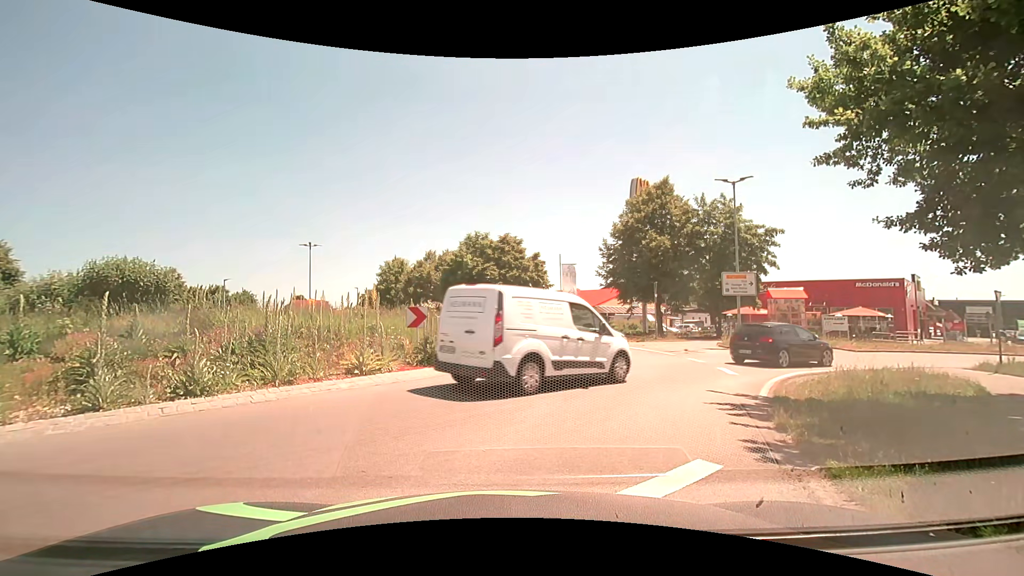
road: primary_link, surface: asphalt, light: Day
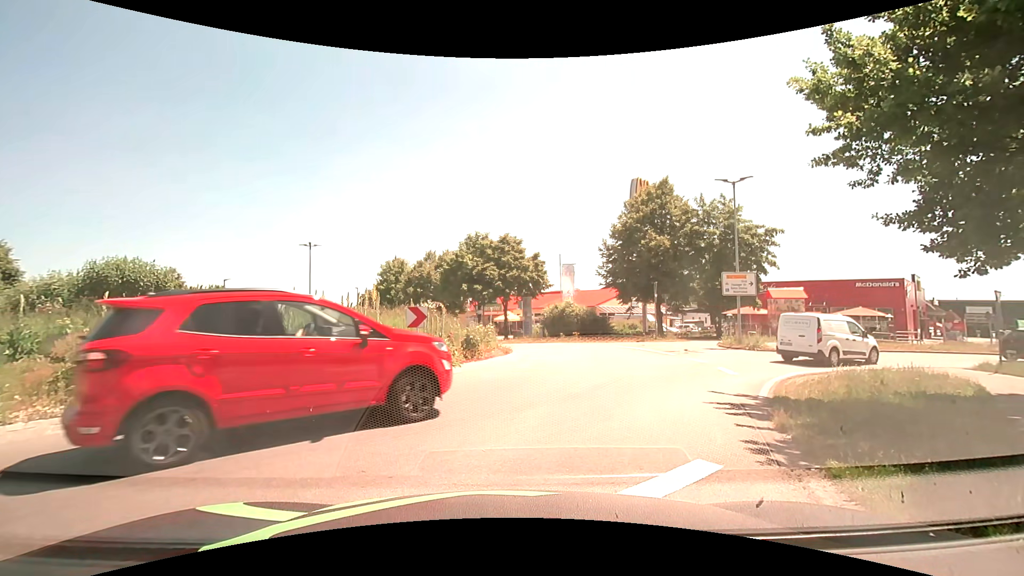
(0.0, 0.0) m; 0°
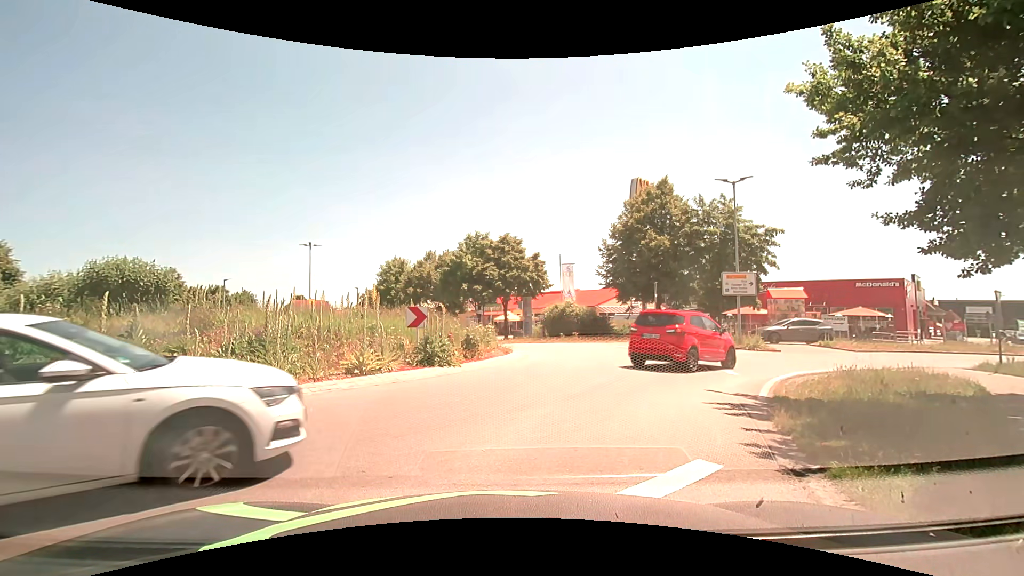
(0.0, 0.0) m; 0°
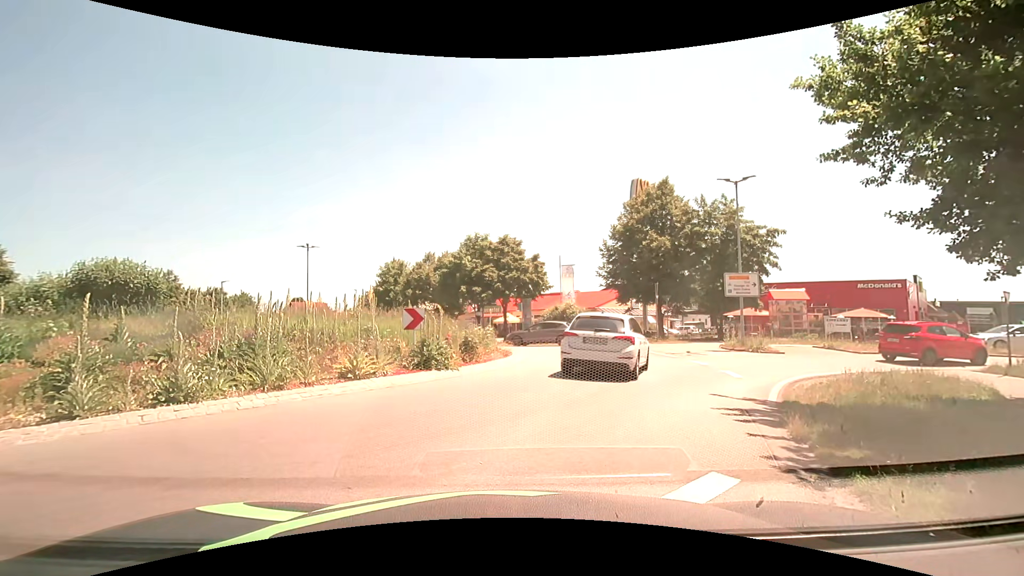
(0.0, +0.3) m; 0°
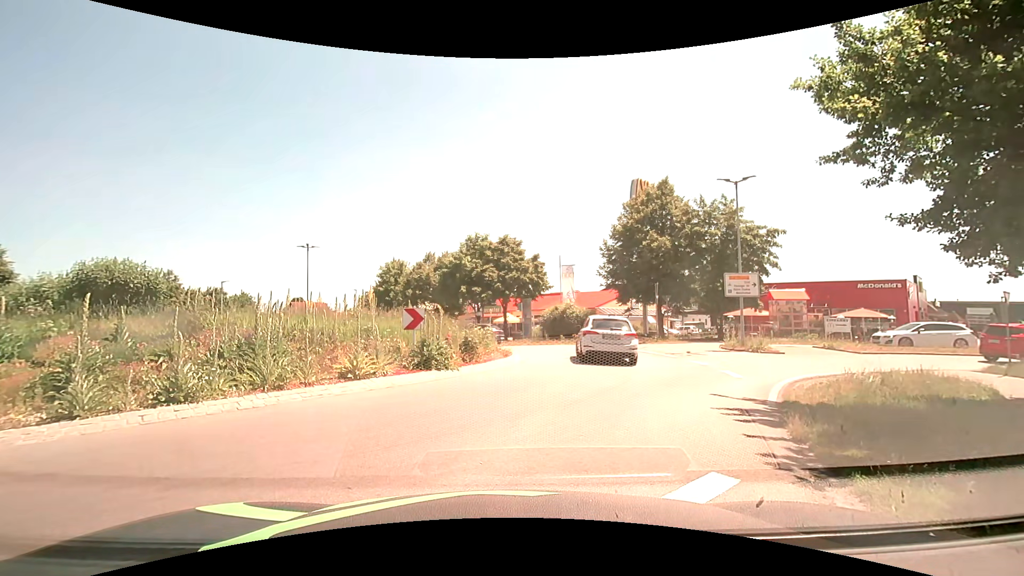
(0.0, 0.0) m; 0°
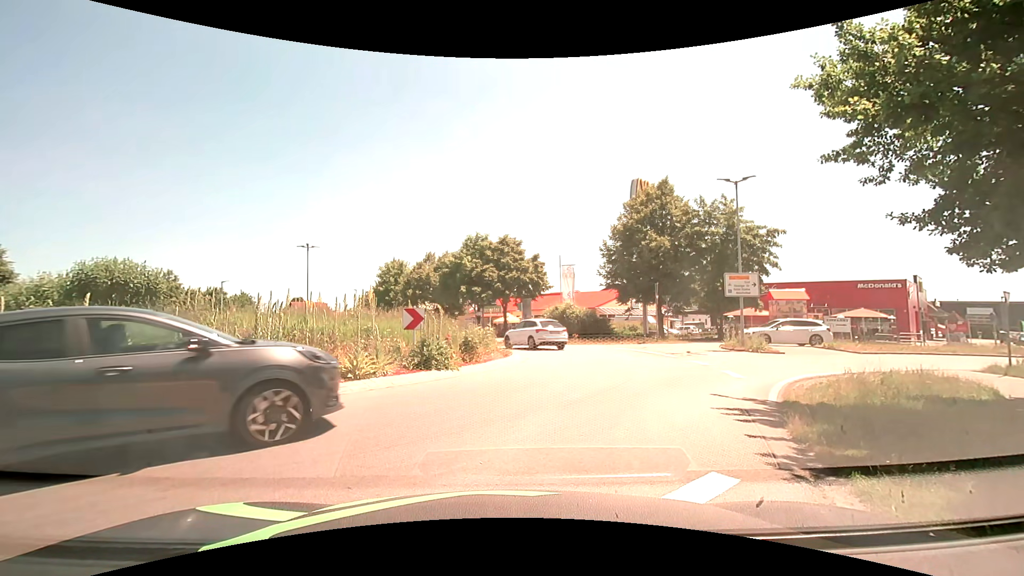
(0.0, 0.0) m; 0°
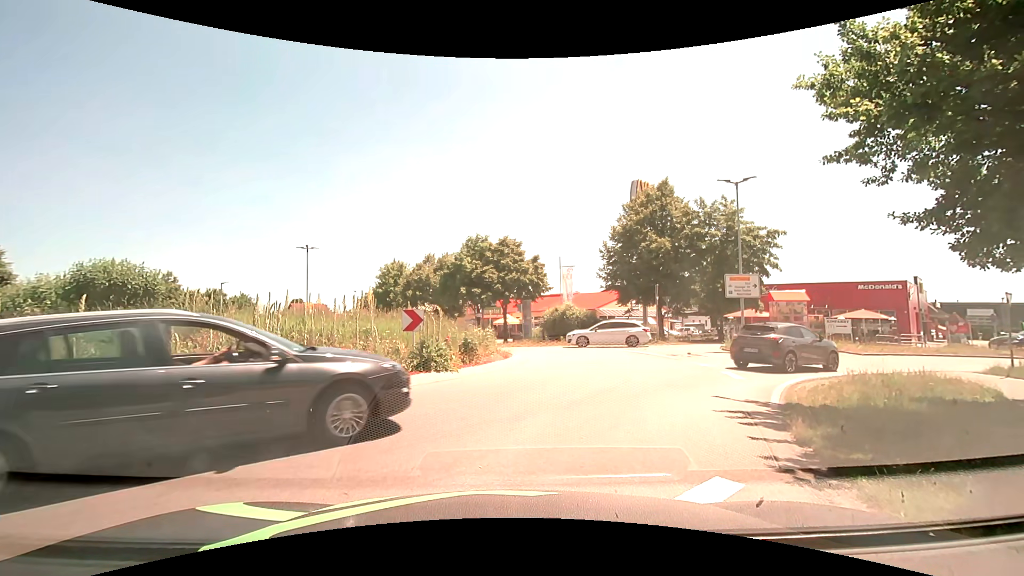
(0.0, +0.1) m; 0°
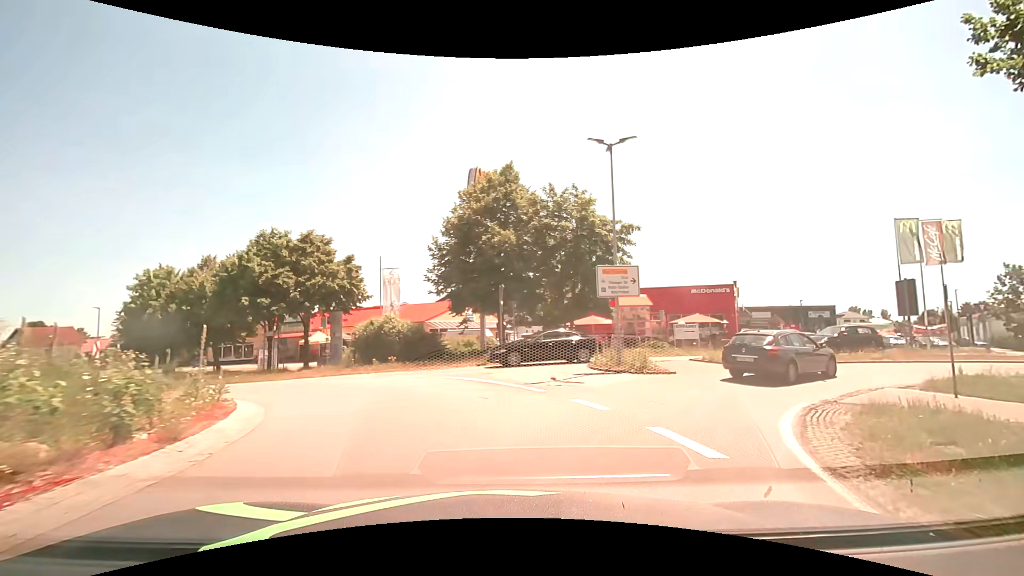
(+1.3, +8.8) m; +20°
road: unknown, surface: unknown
